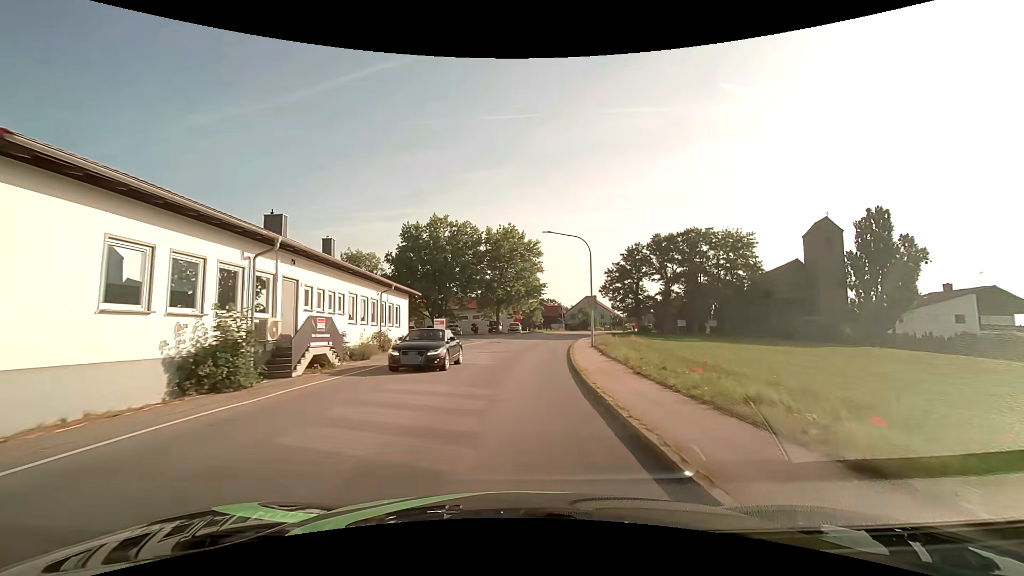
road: secondary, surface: asphalt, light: Day
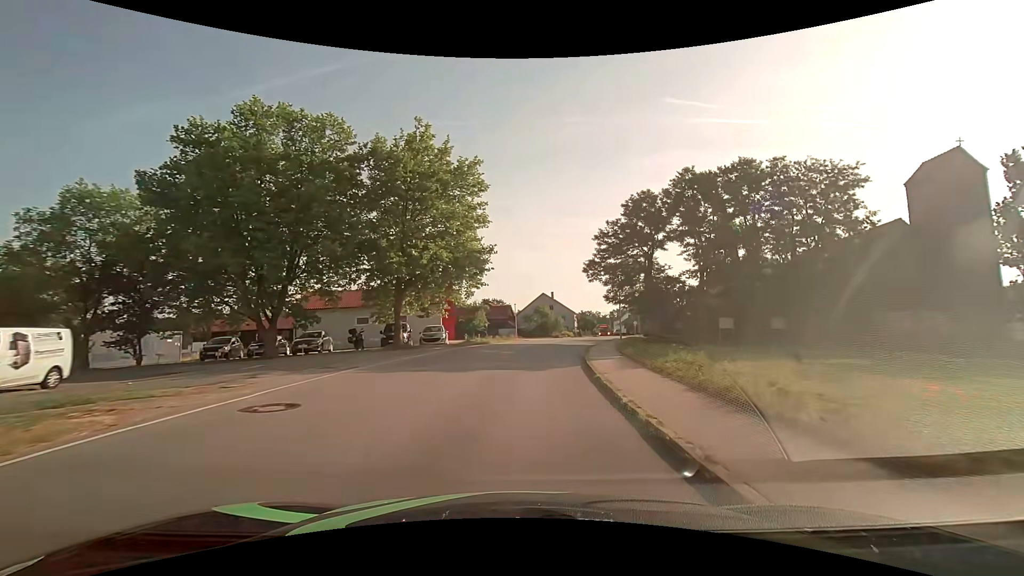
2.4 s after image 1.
(+1.4, +30.5) m; +6°
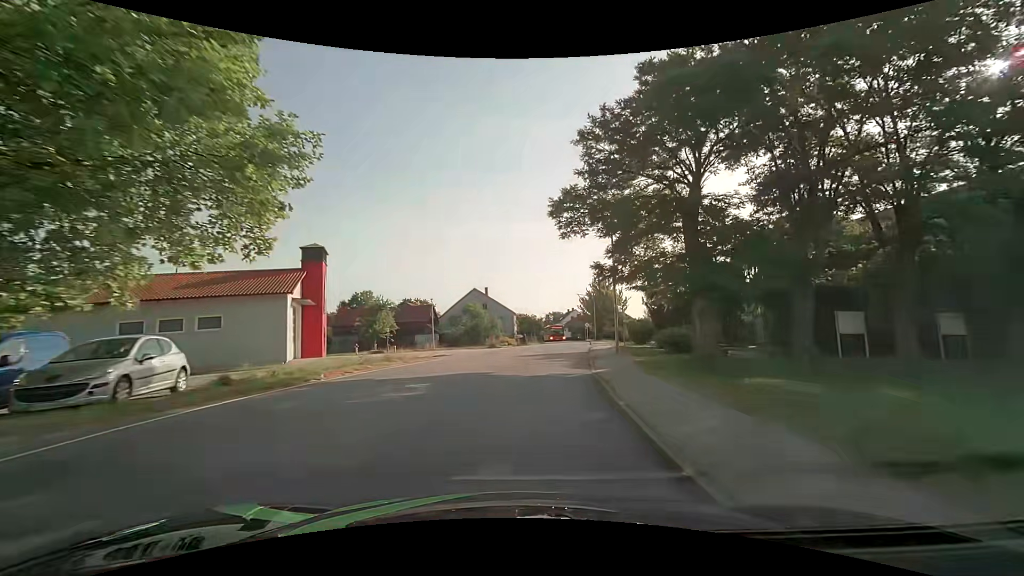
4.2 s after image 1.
(+1.5, +22.6) m; +8°
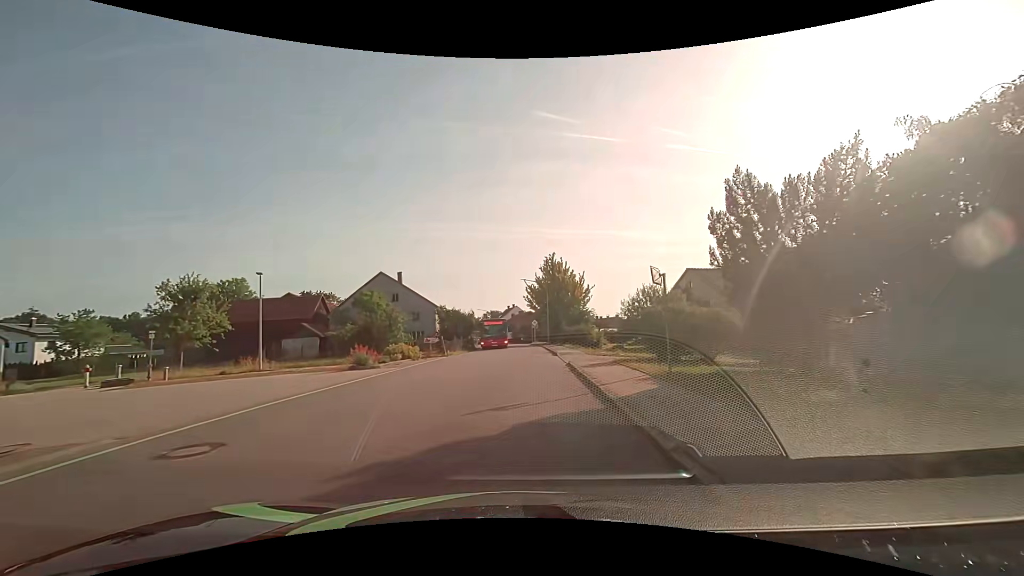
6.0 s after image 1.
(+1.5, +22.6) m; +7°
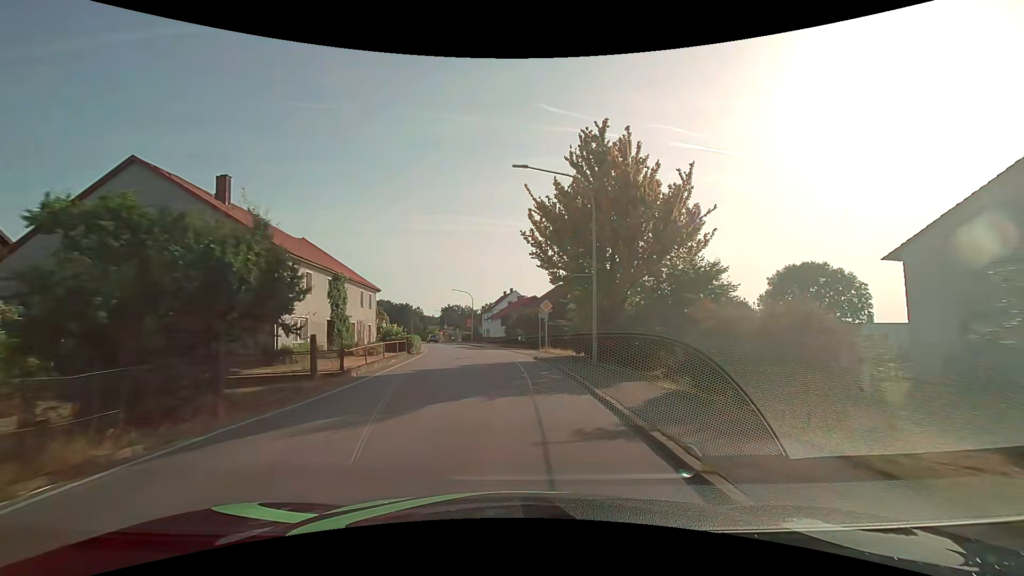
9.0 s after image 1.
(+0.9, +38.3) m; 0°
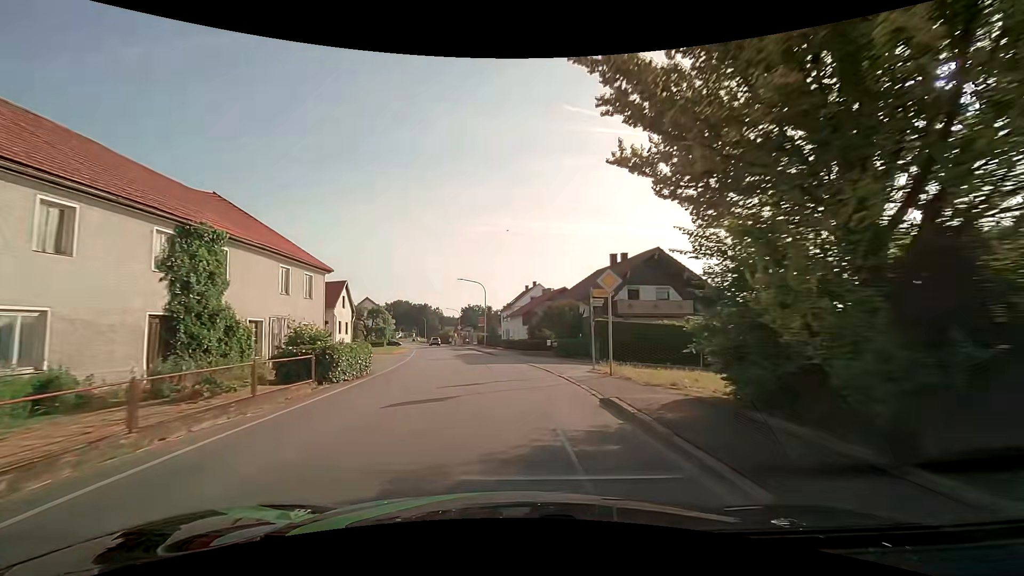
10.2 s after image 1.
(-0.3, +15.4) m; -2°
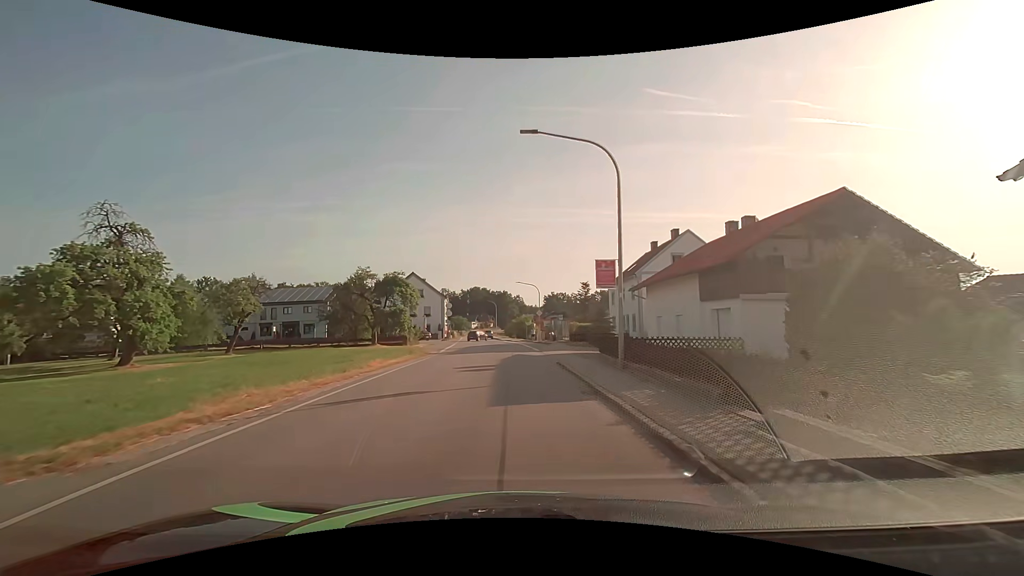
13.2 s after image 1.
(-3.9, +38.2) m; -10°
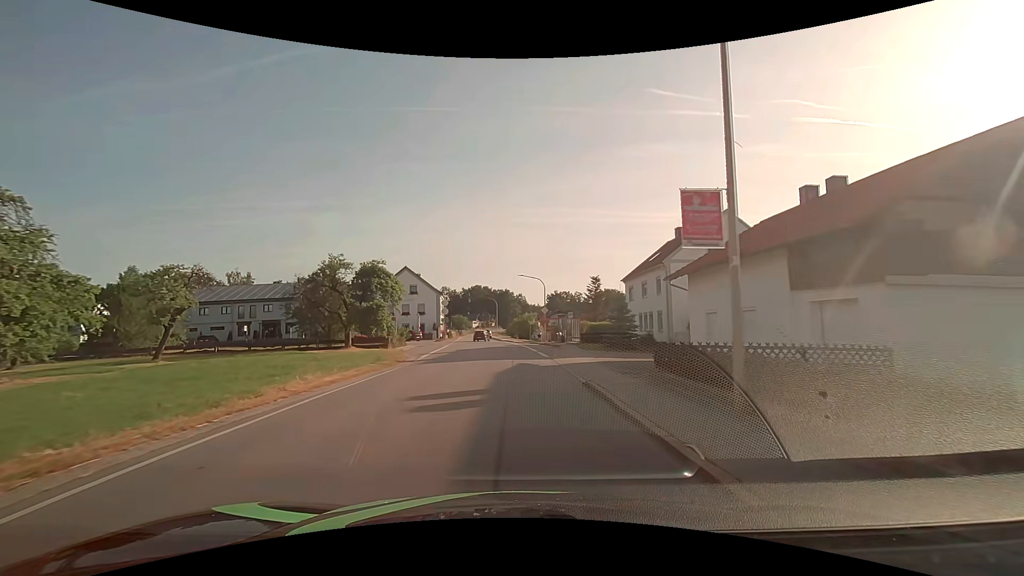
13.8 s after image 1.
(0.0, +7.7) m; 0°
(0, +10) (0, +20) (-1, +30) (-1, +40) (-2, +50) (-3, +60) (-4, +70) (-5, +80) (-6, +90) (-7, +100) m
